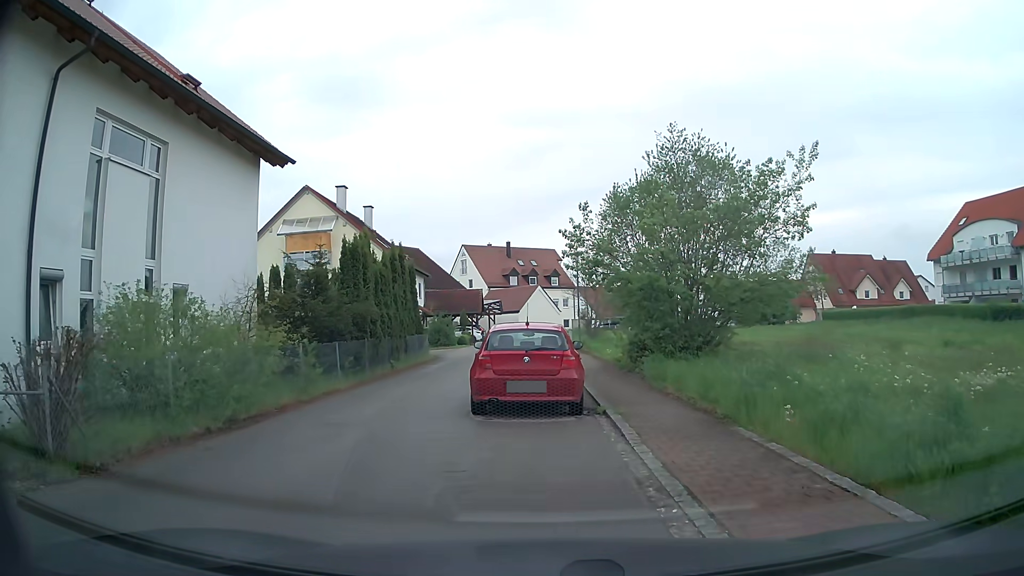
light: Day
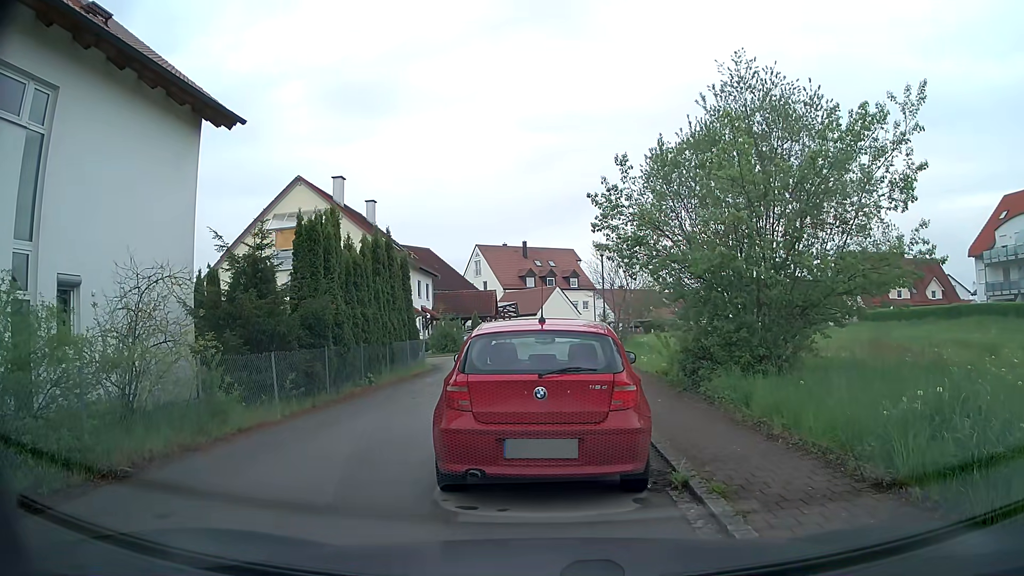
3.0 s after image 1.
(-0.2, +4.7) m; -2°
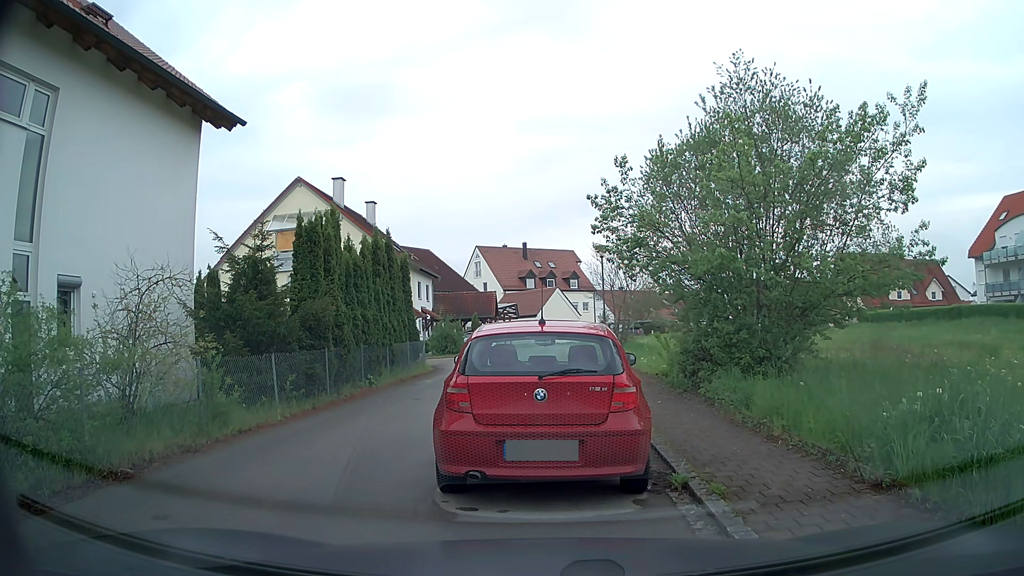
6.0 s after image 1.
(0.0, +0.1) m; 0°
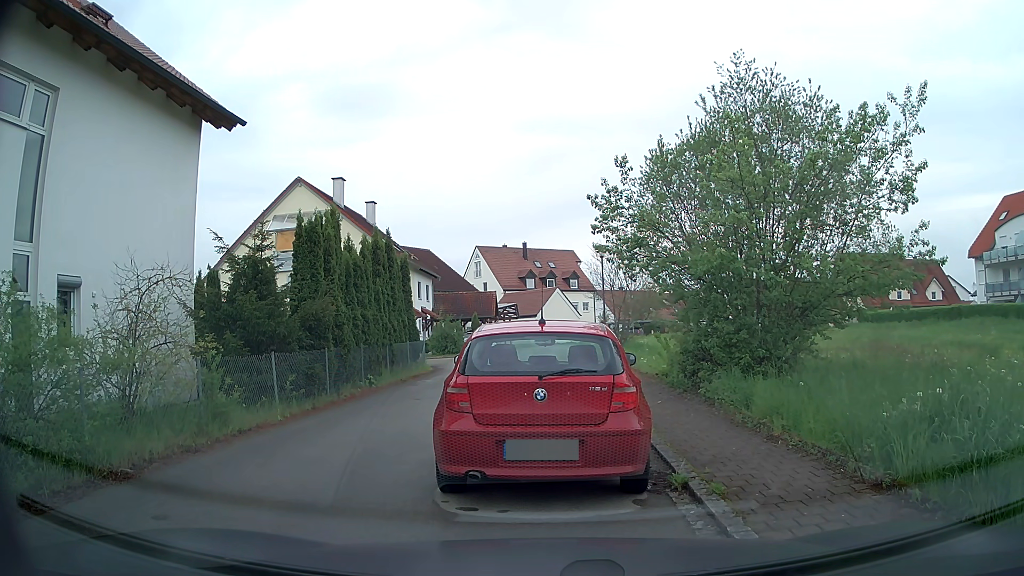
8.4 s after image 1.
(0.0, 0.0) m; 0°
